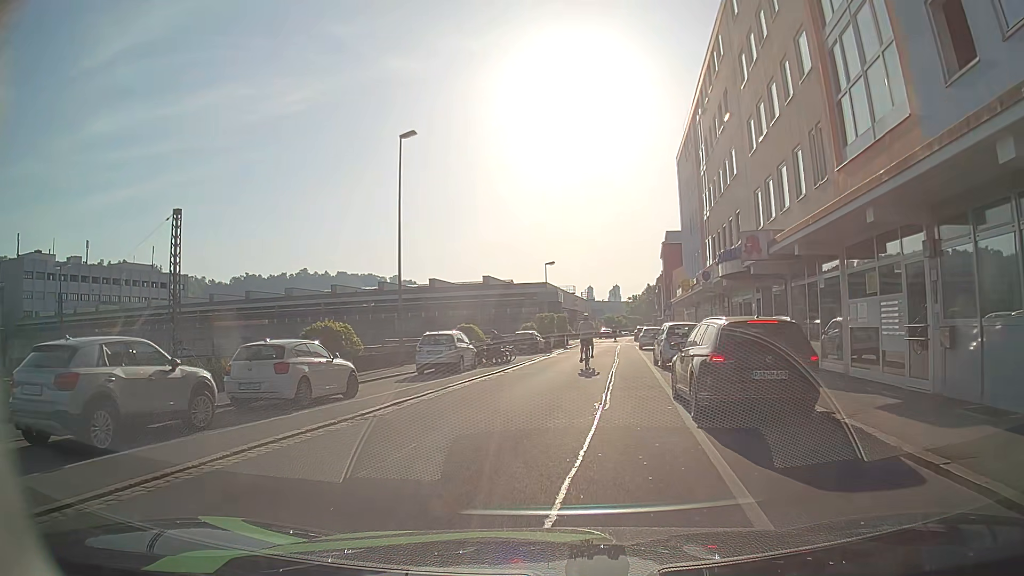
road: residential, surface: asphalt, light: Day
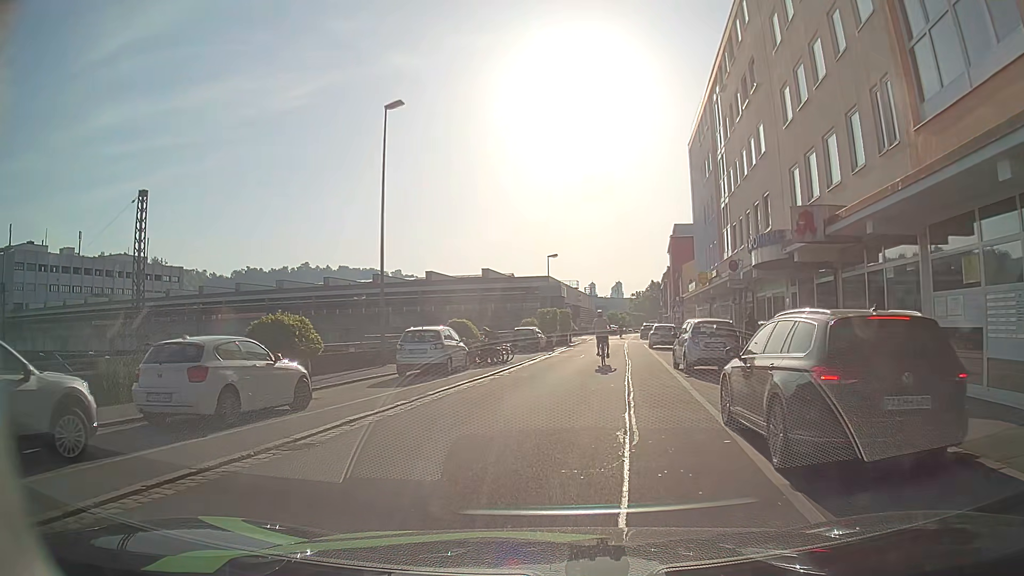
(0.0, +3.6) m; +1°
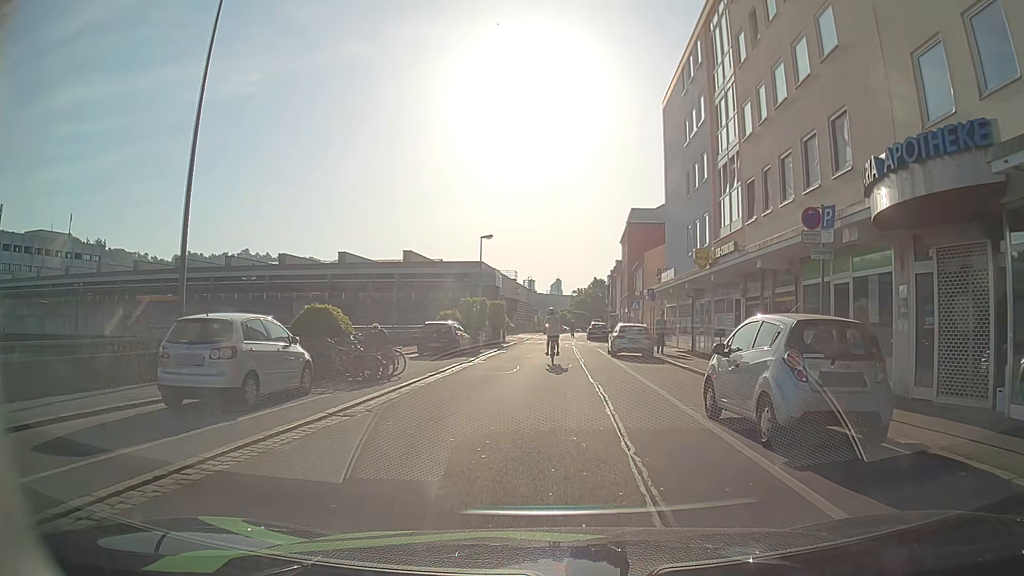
(+0.5, +11.2) m; +5°
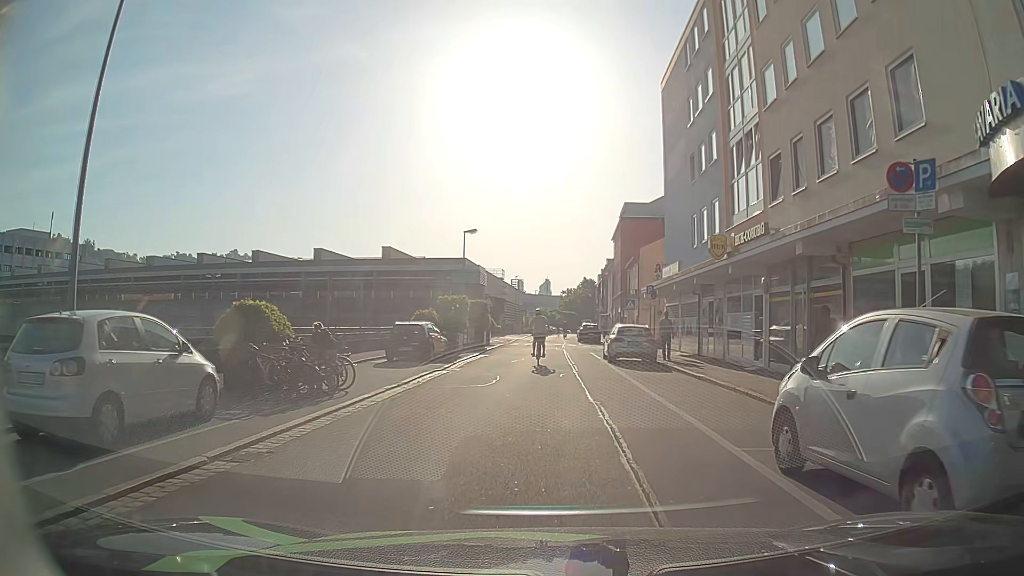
(+0.1, +3.7) m; +1°
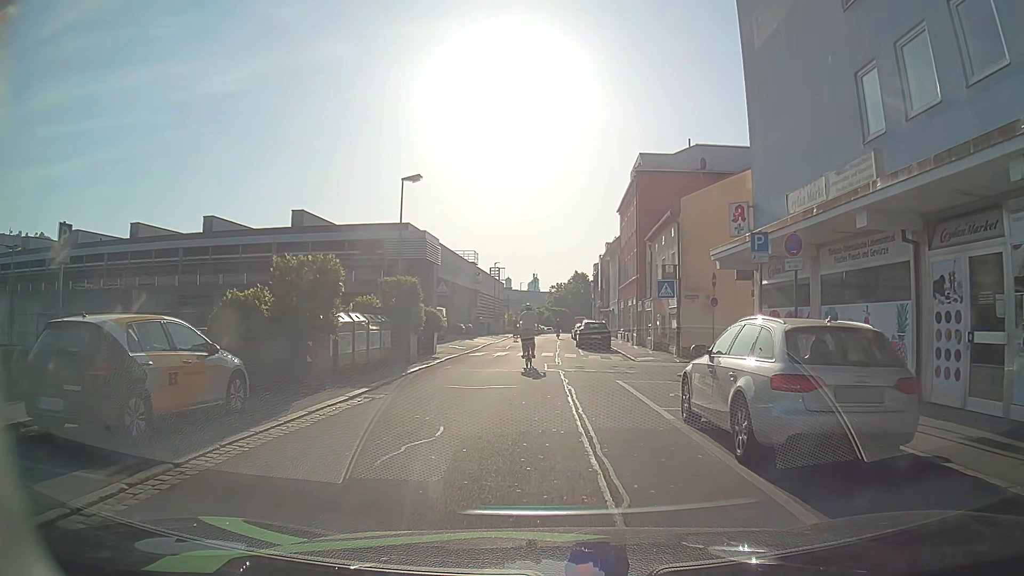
(+0.1, +18.2) m; 0°
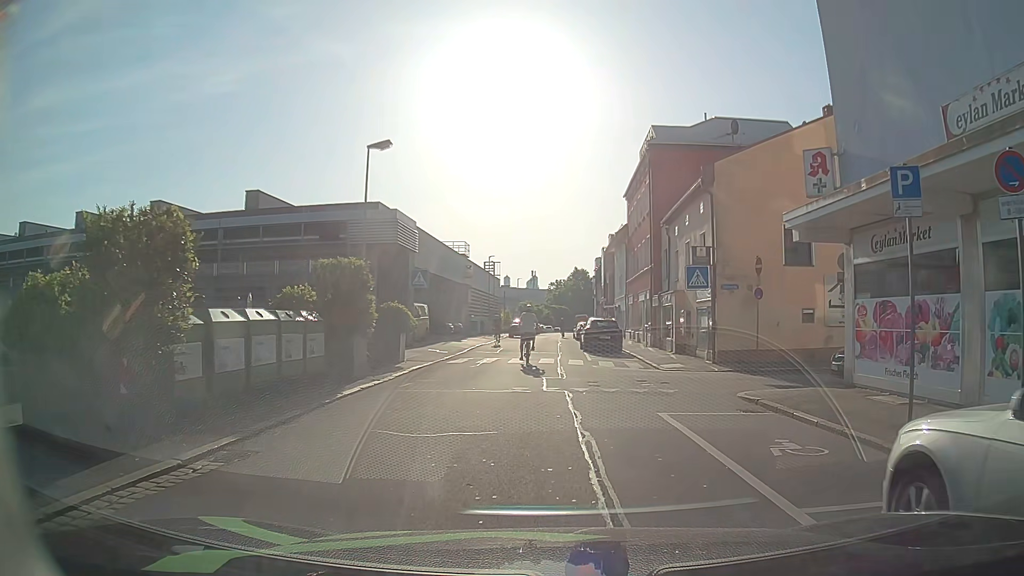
(+0.1, +6.2) m; +1°
